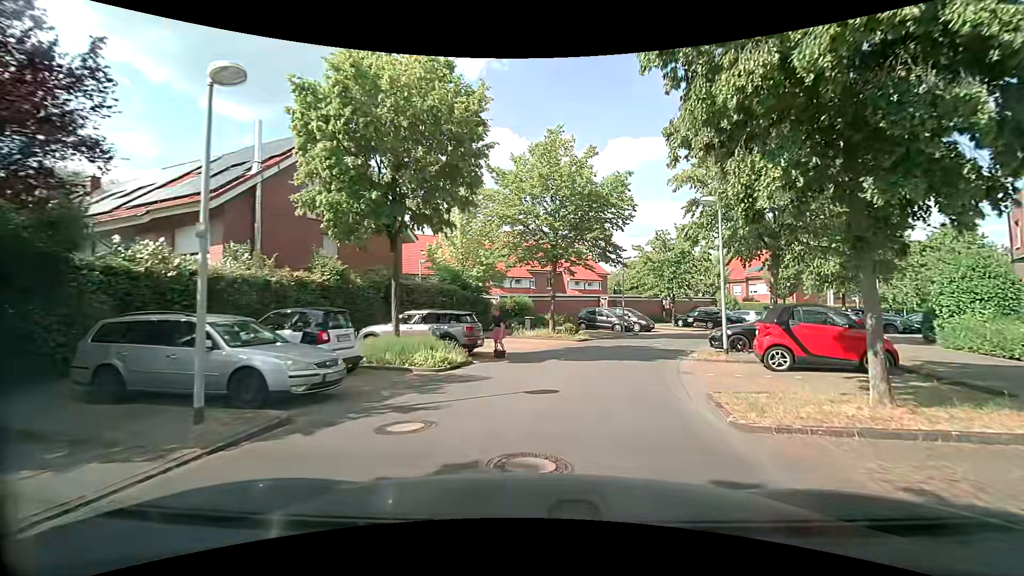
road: residential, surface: asphalt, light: Day
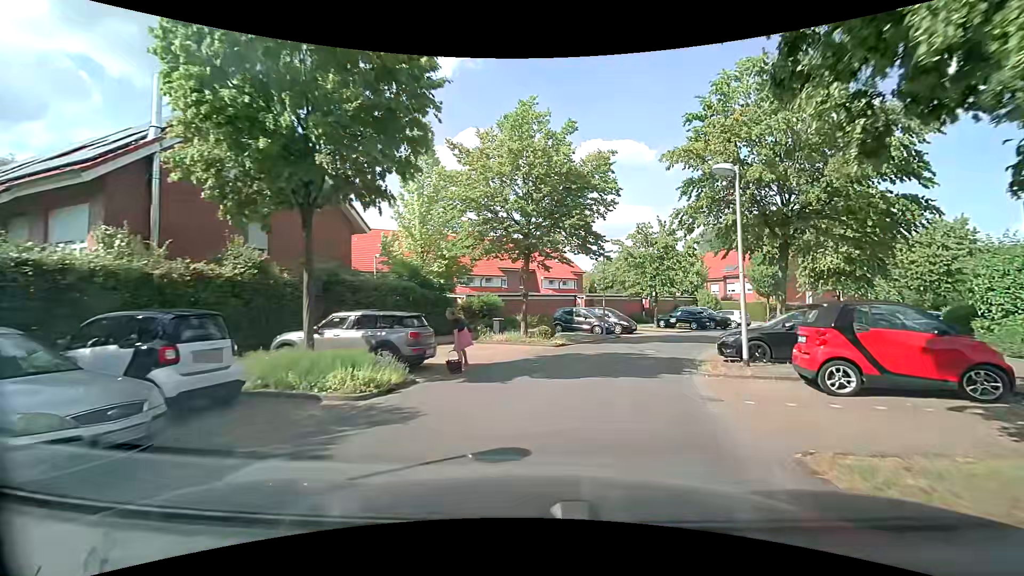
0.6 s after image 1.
(+0.1, +3.6) m; +3°
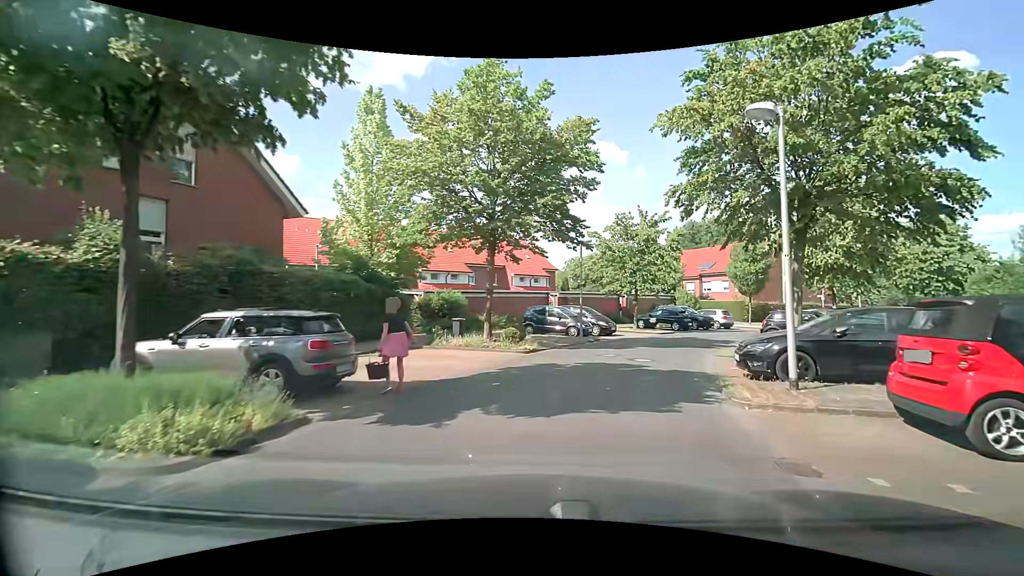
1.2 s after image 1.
(+0.1, +3.6) m; +3°
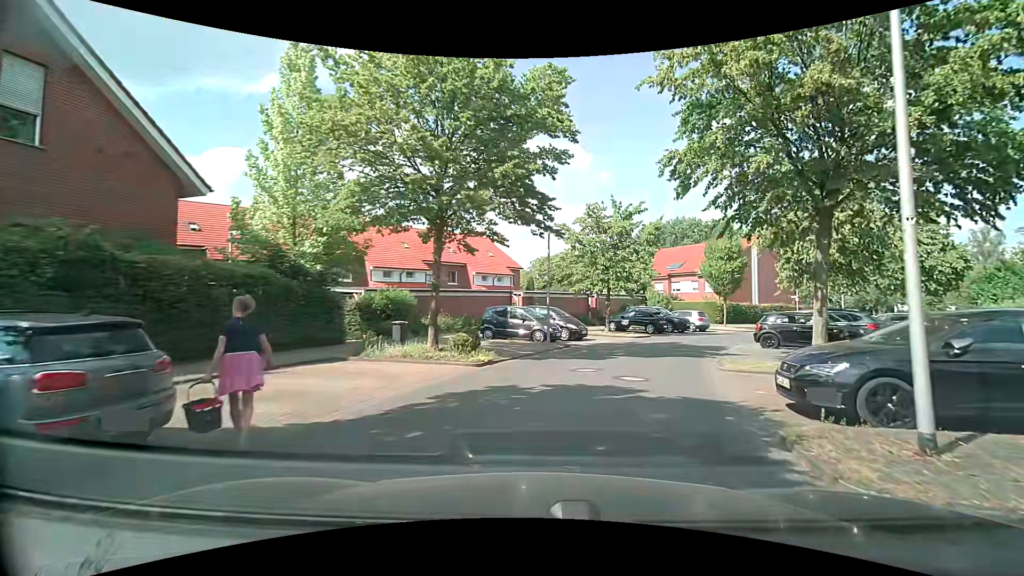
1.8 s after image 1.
(+0.2, +3.7) m; +4°
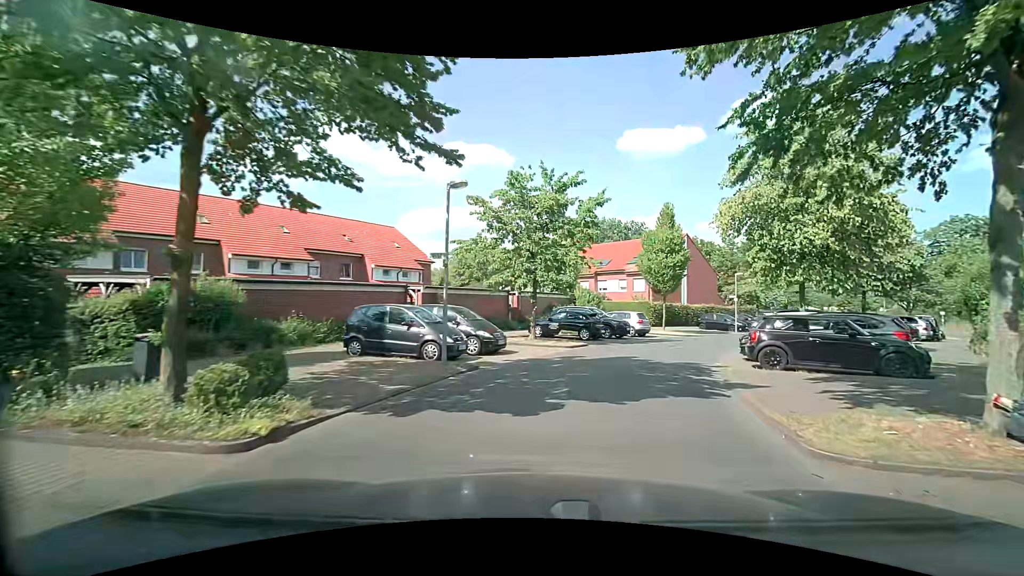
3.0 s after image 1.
(+0.6, +7.4) m; +10°
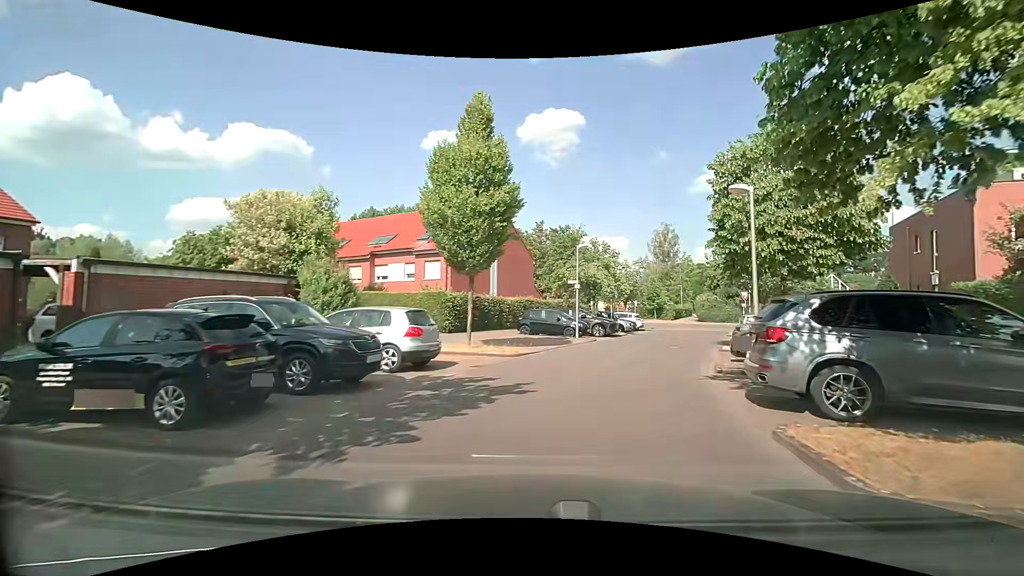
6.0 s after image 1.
(+3.6, +18.0) m; +22°
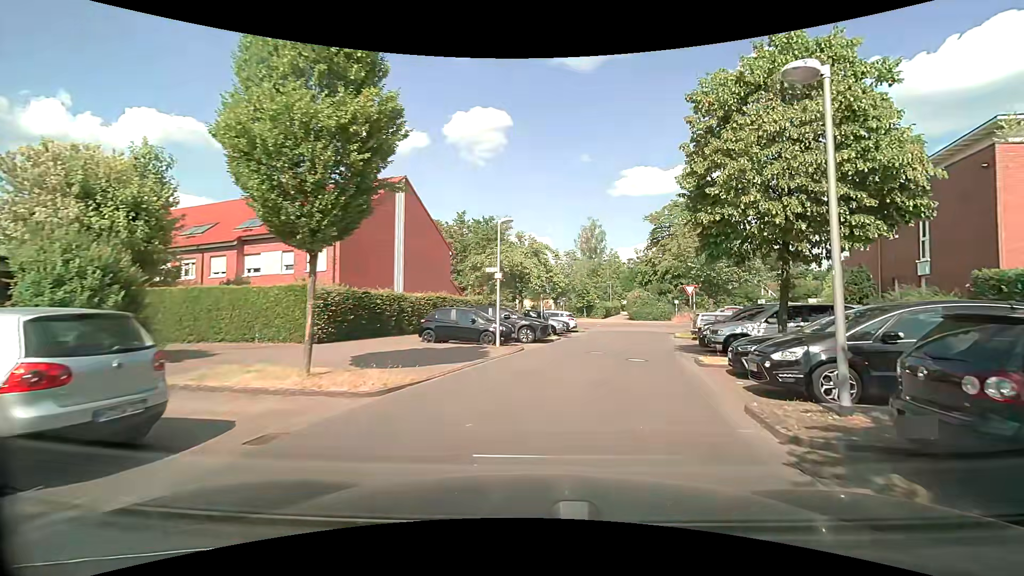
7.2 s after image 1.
(+0.5, +6.9) m; +8°
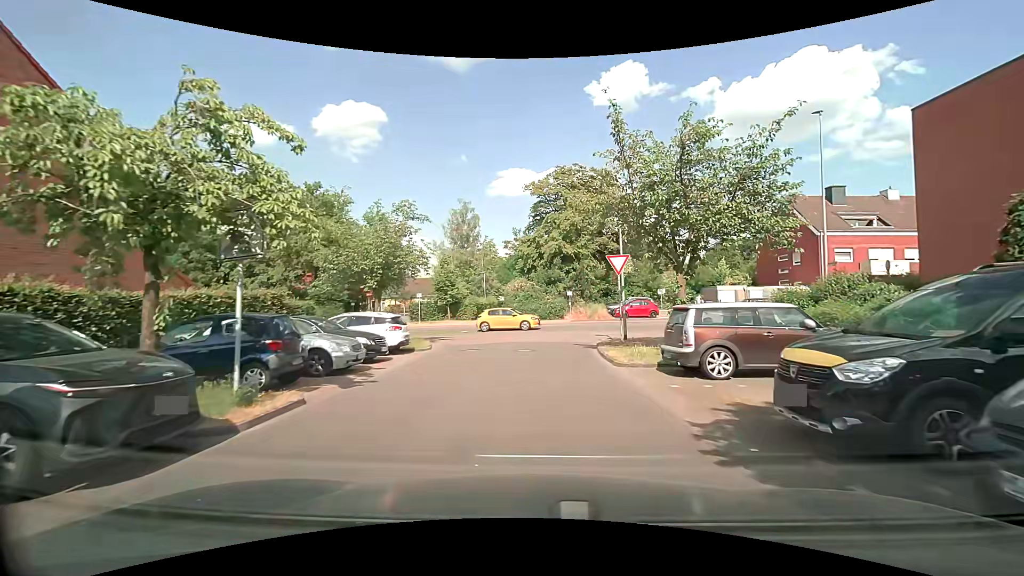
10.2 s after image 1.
(+3.0, +17.1) m; +14°
(0, +10) (+1, +20) (+5, +29) (+14, +32) (+24, +32) (+34, +31) (+44, +31) (+54, +31) (+64, +31) (+74, +31) m
